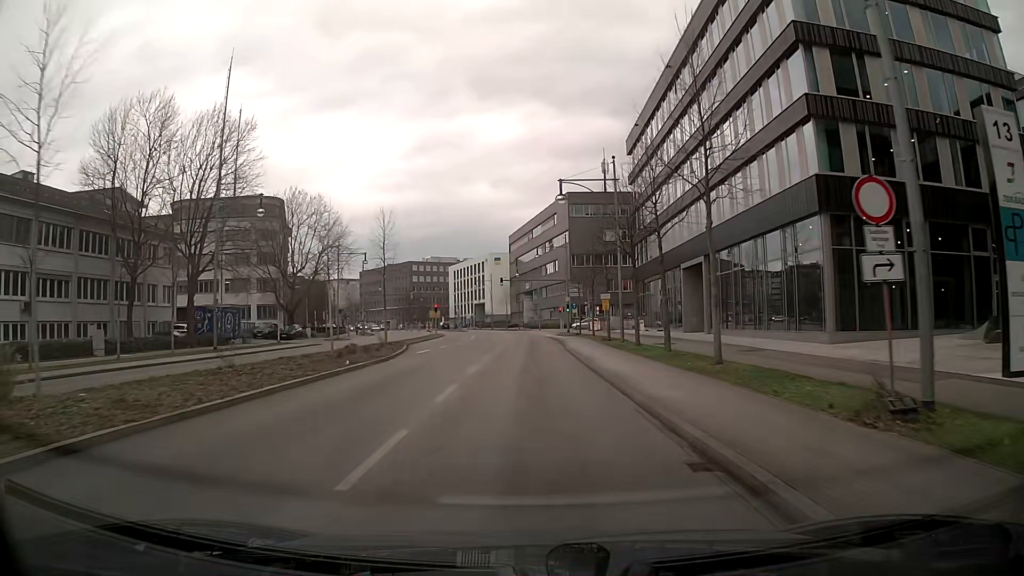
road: primary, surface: asphalt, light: Day
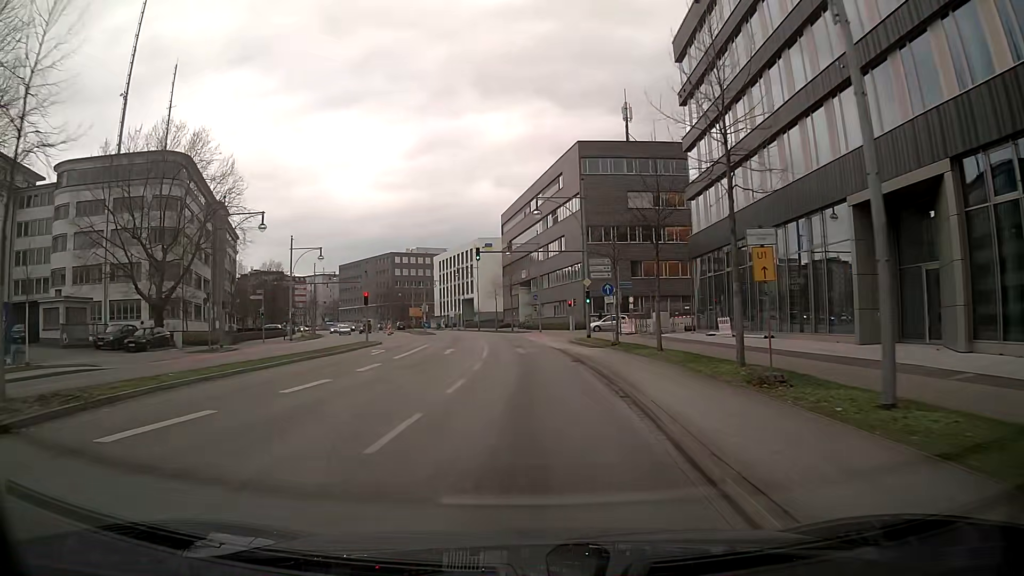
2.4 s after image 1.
(+0.1, +28.6) m; 0°
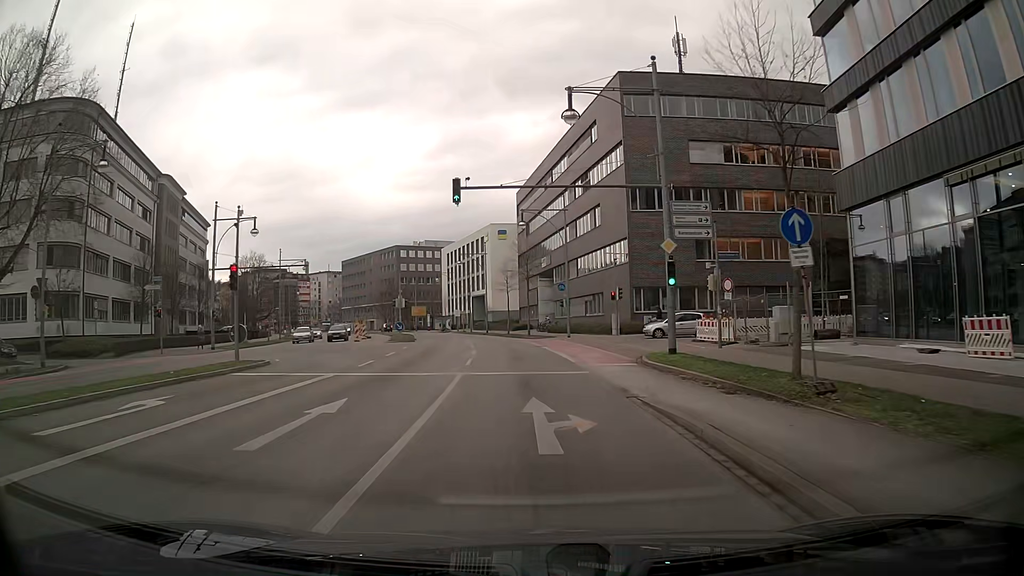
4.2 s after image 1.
(-0.1, +21.3) m; -1°
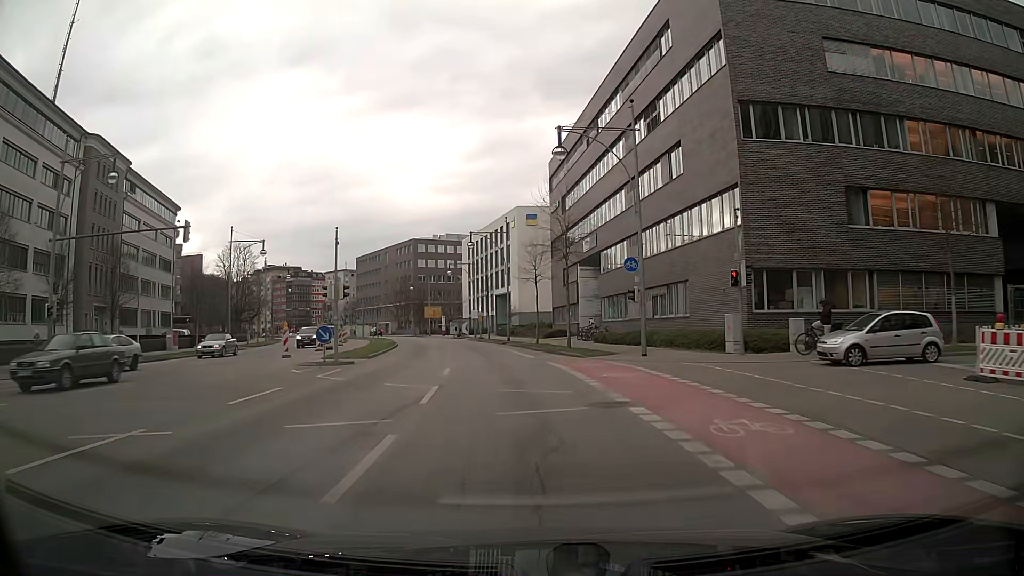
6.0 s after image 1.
(0.0, +21.4) m; -2°
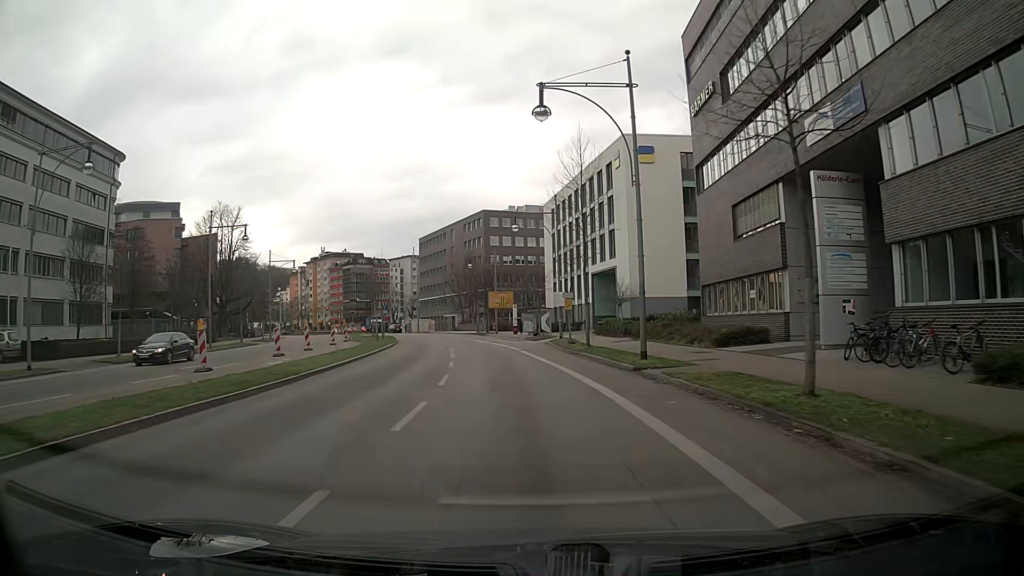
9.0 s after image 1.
(-2.7, +35.3) m; -8°
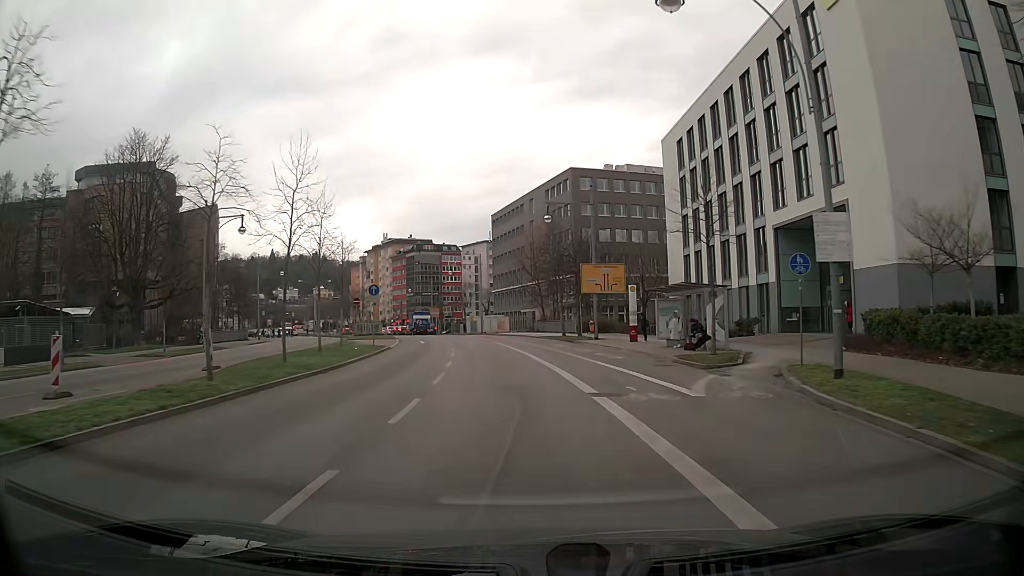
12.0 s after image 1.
(-1.8, +35.3) m; -7°
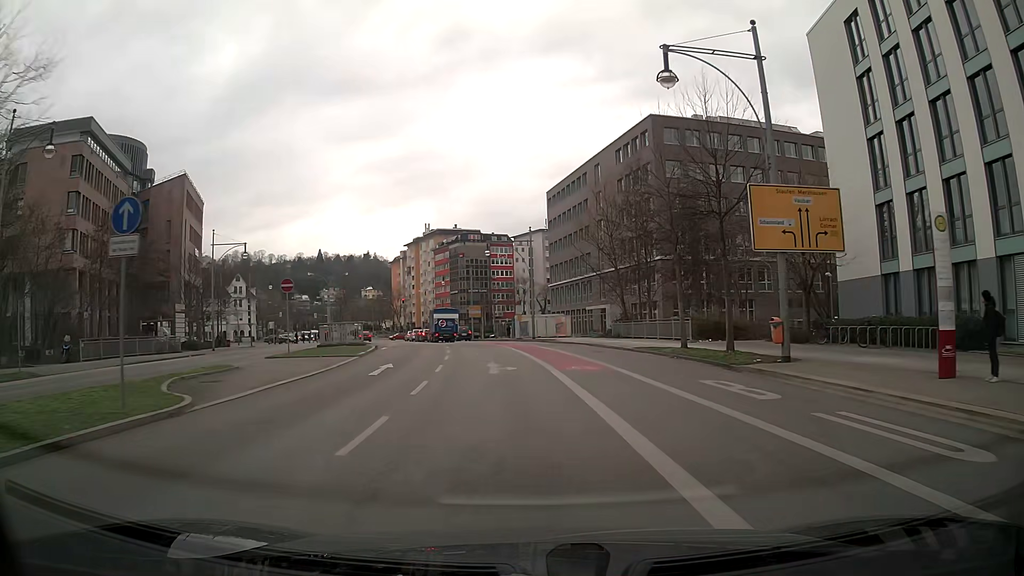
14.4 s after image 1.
(-1.1, +26.2) m; -4°
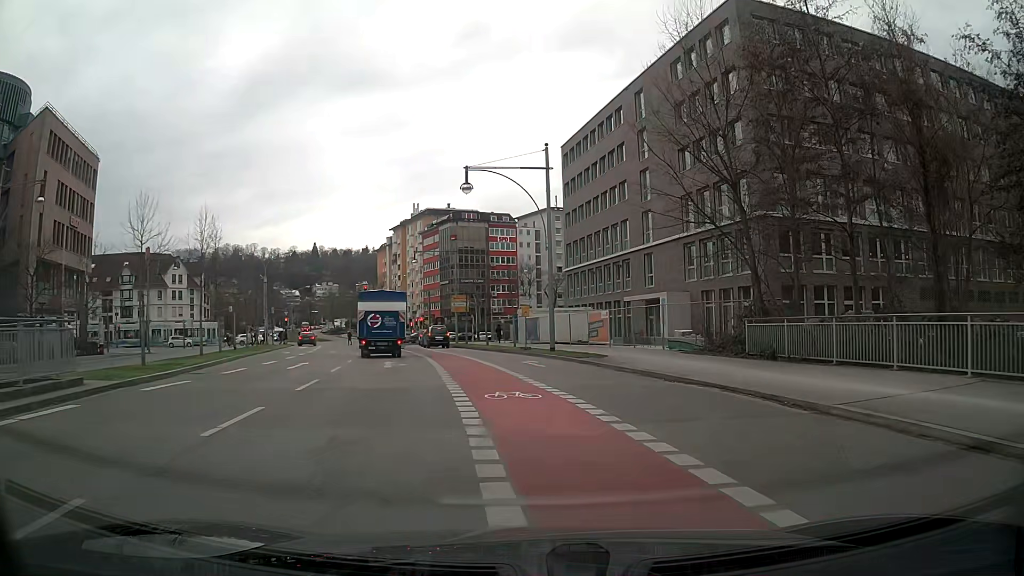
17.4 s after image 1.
(-1.4, +29.2) m; -1°
(0, +10) (0, +20) (-1, +30) (-3, +40) (-6, +49) (-9, +59) (-10, +69) (-10, +79) (-6, +88) (0, +96) m
